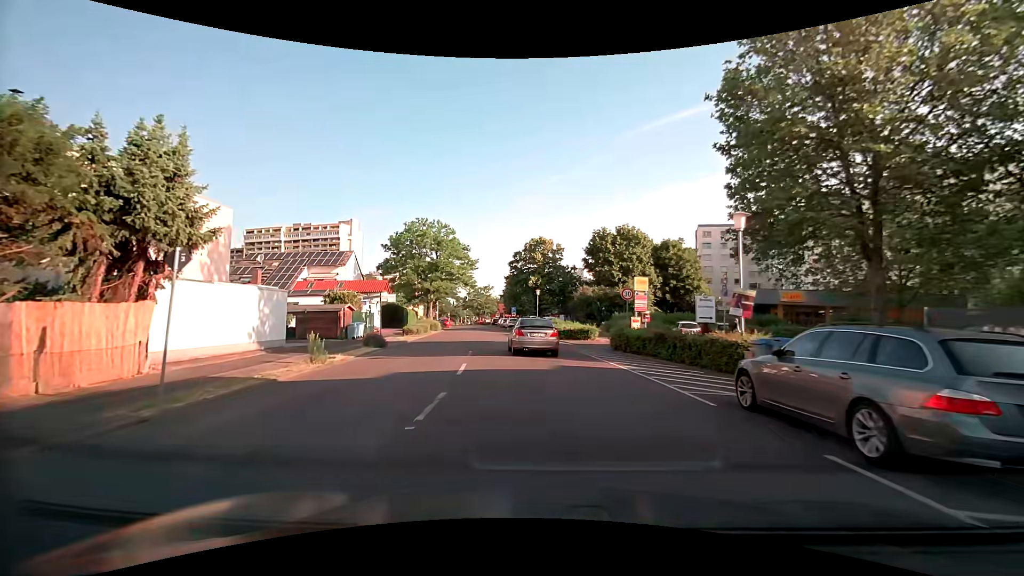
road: tertiary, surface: asphalt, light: Day
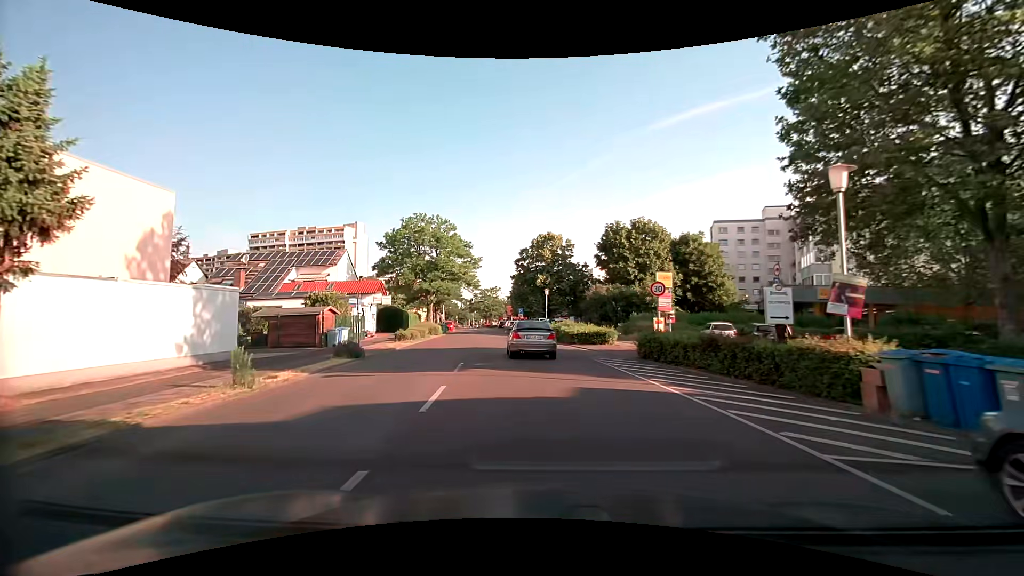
(0.0, +4.5) m; -1°
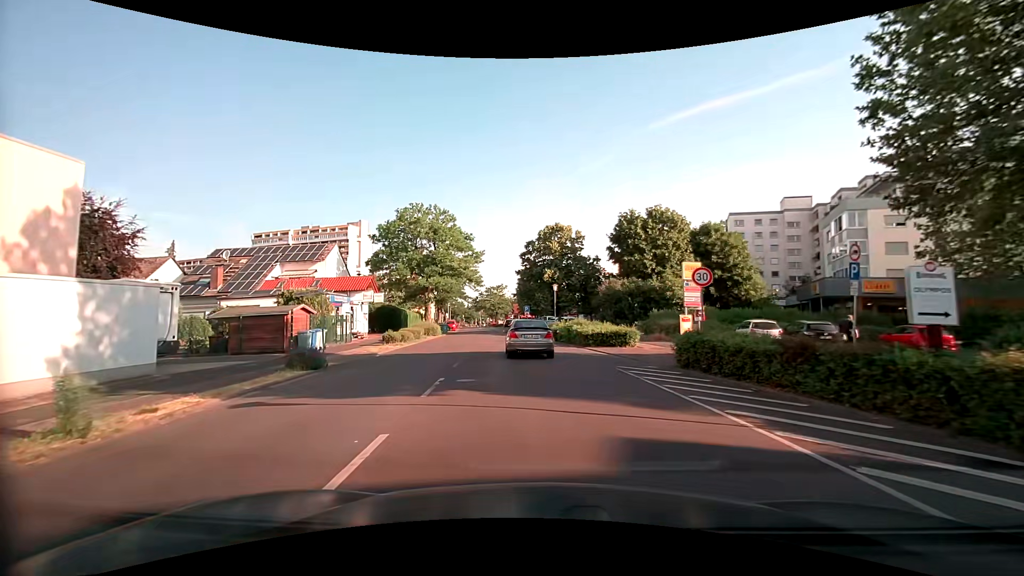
(0.0, +4.5) m; -1°
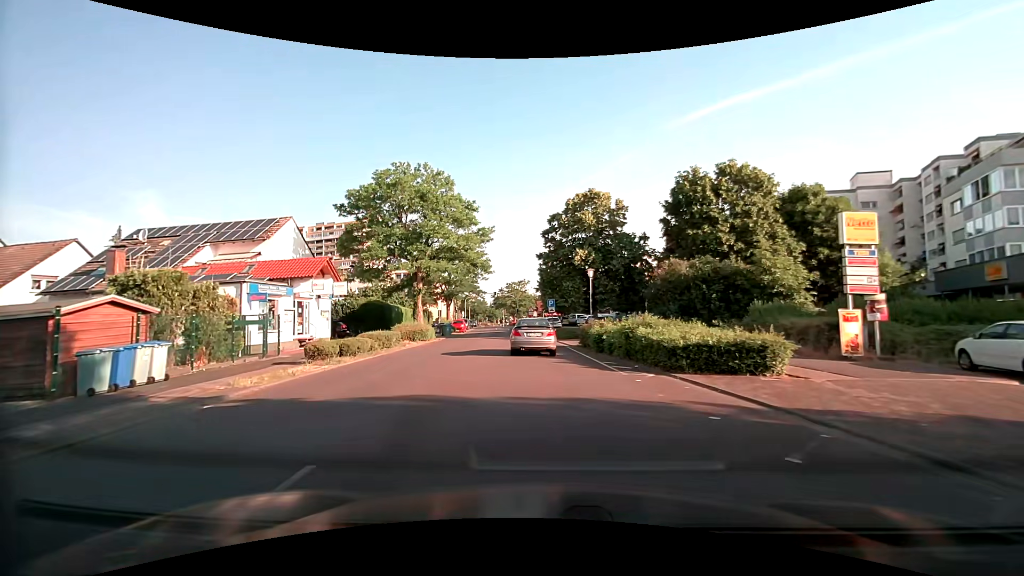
(-0.3, +13.1) m; -3°
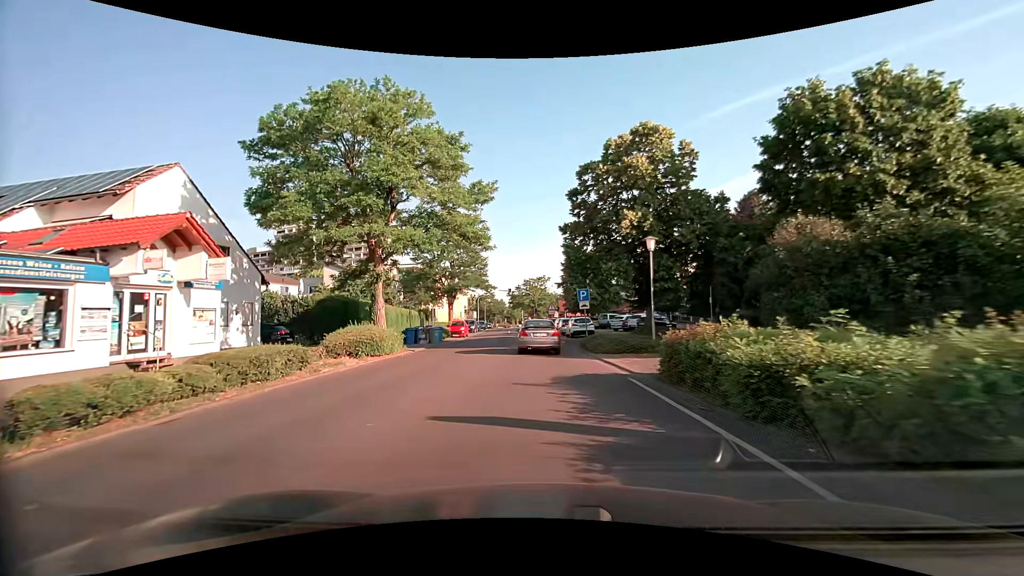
(-0.3, +13.3) m; -3°
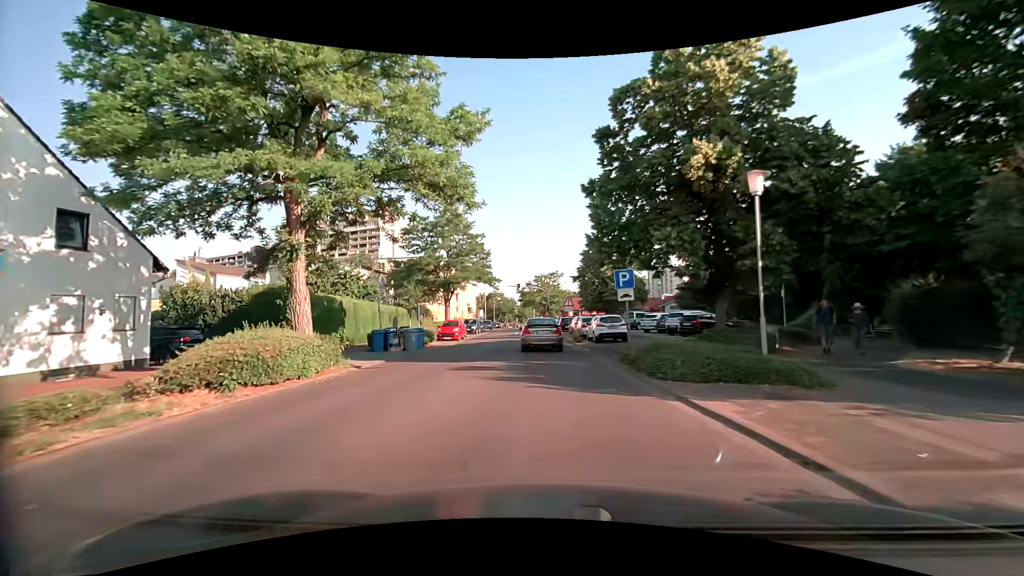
(-0.1, +9.1) m; -1°
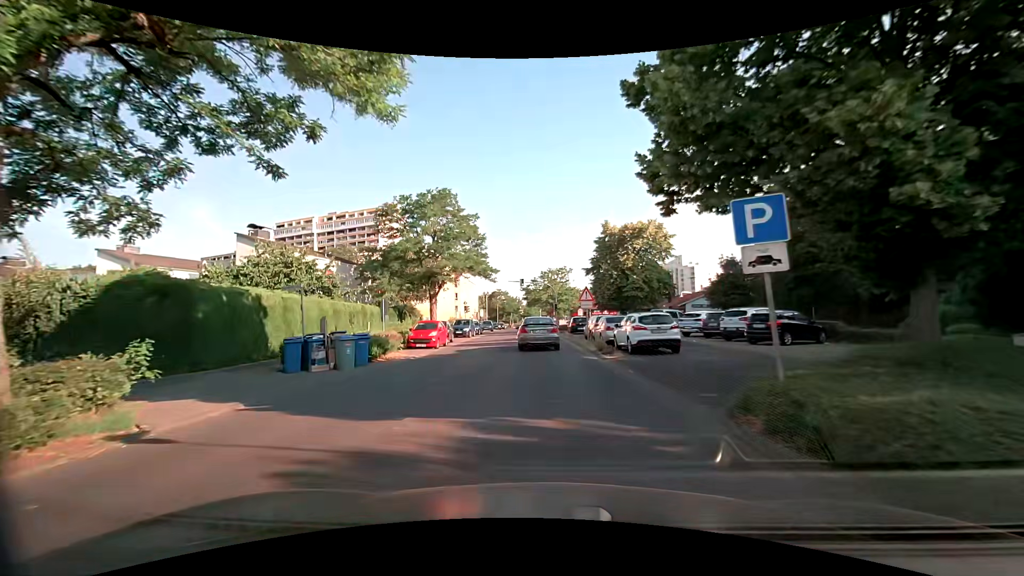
(-0.1, +9.2) m; -1°
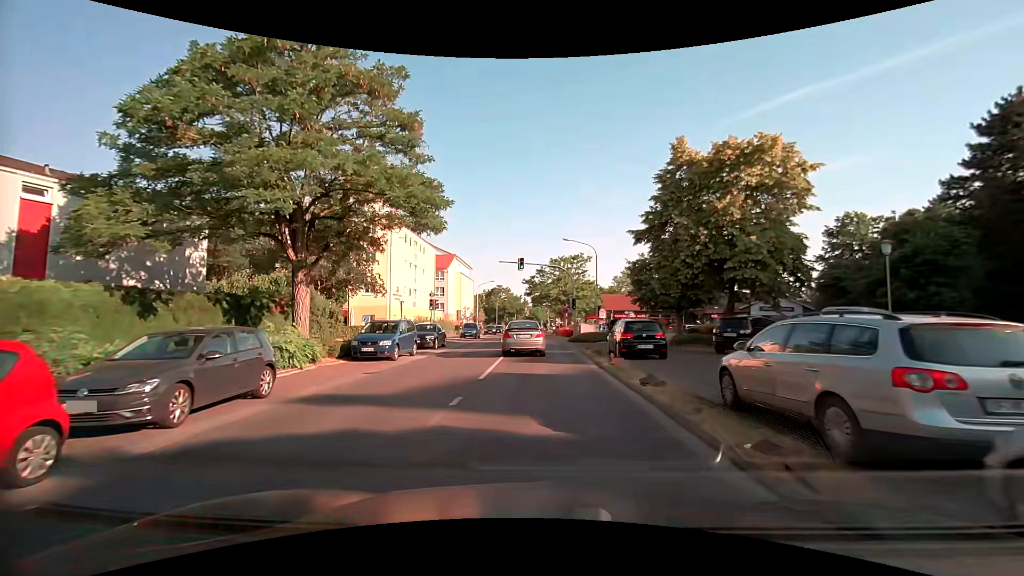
(-0.3, +23.4) m; -1°
(0, +10) (0, +20) (-1, +30) (-1, +40) (-1, +50) (-1, +60) (-1, +70) (-1, +80) (-1, +90) (-1, +100) m
